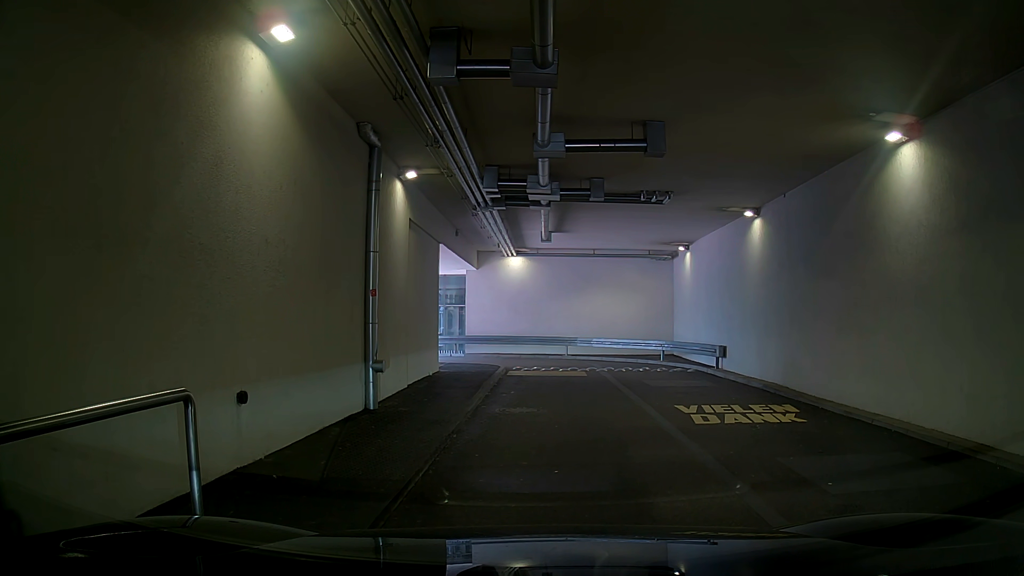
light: Day
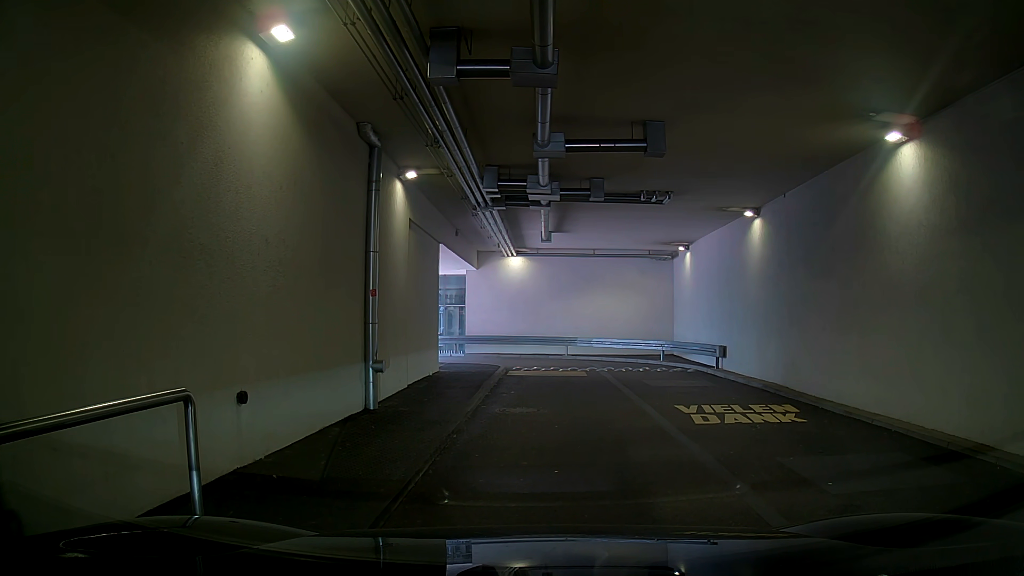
(0.0, 0.0) m; 0°
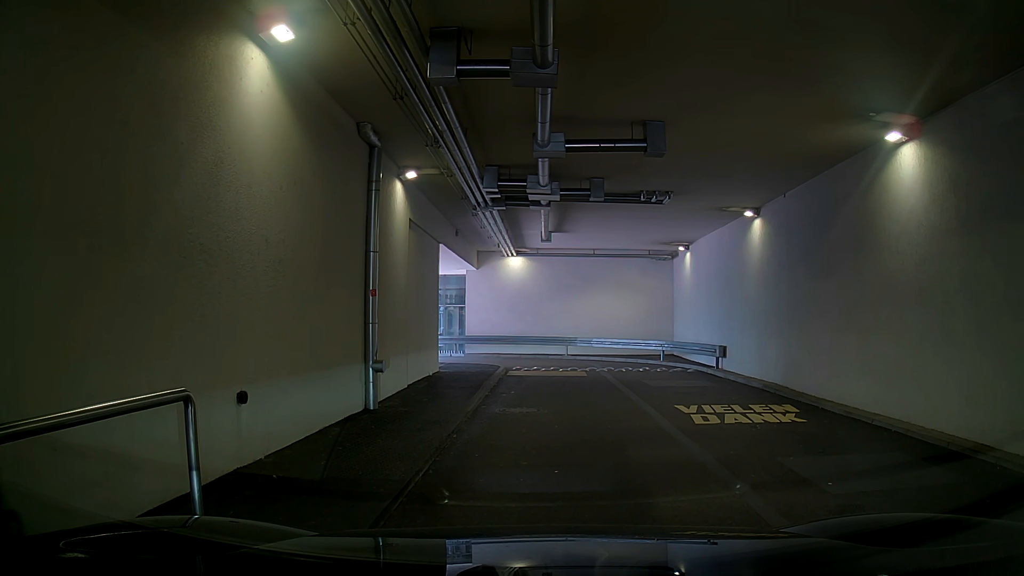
(0.0, 0.0) m; 0°
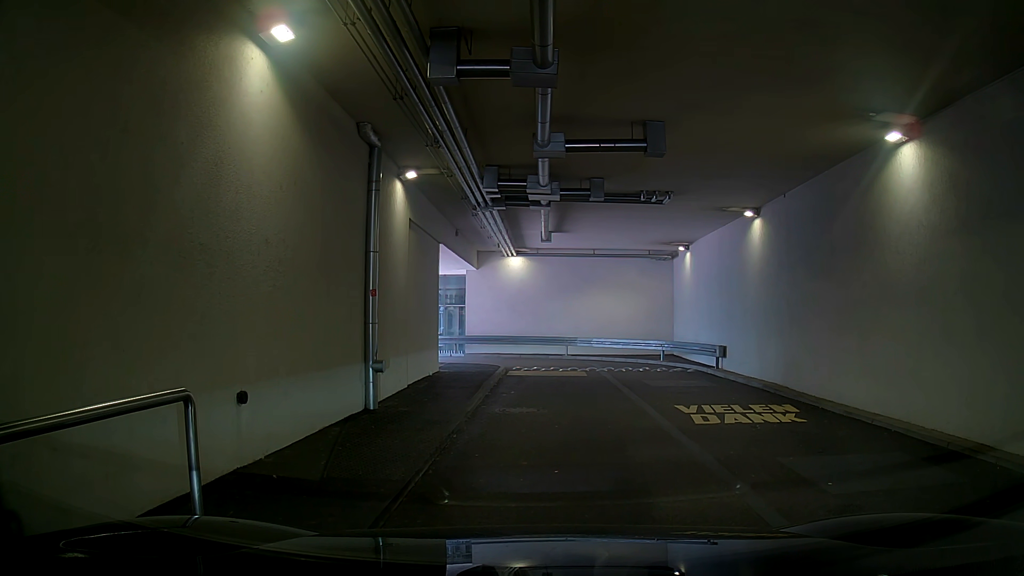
(0.0, 0.0) m; 0°
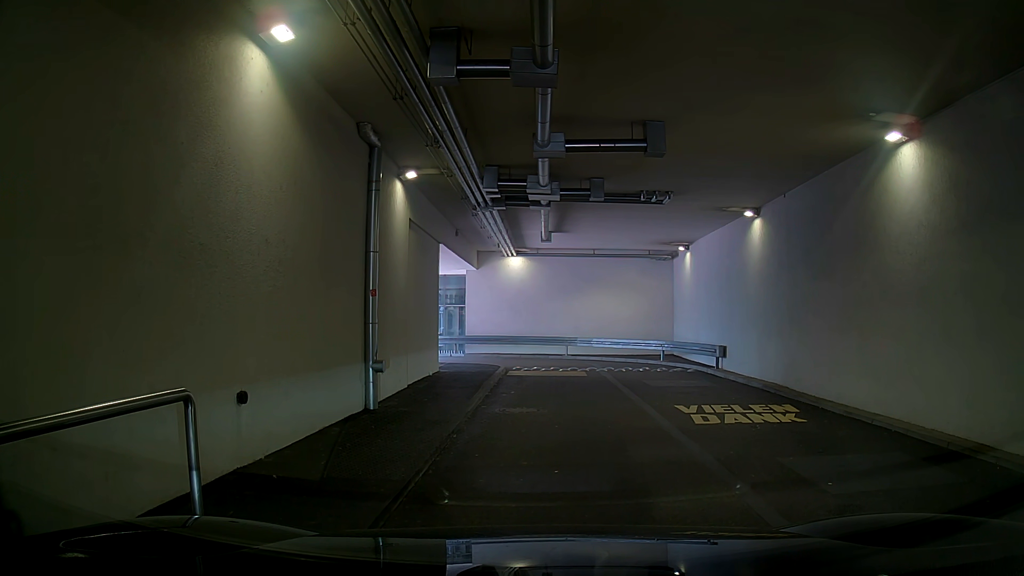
(0.0, 0.0) m; 0°
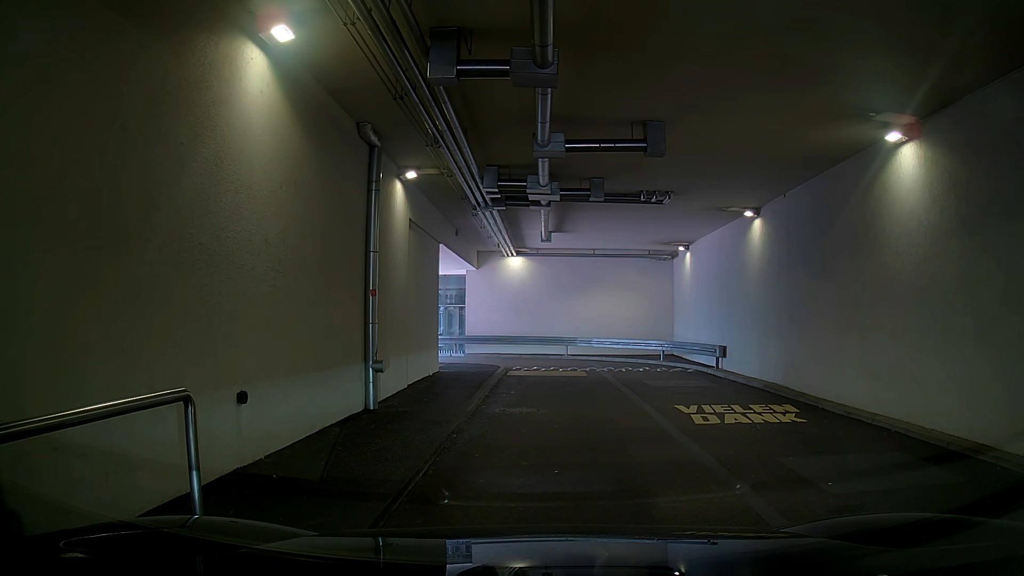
(0.0, 0.0) m; 0°
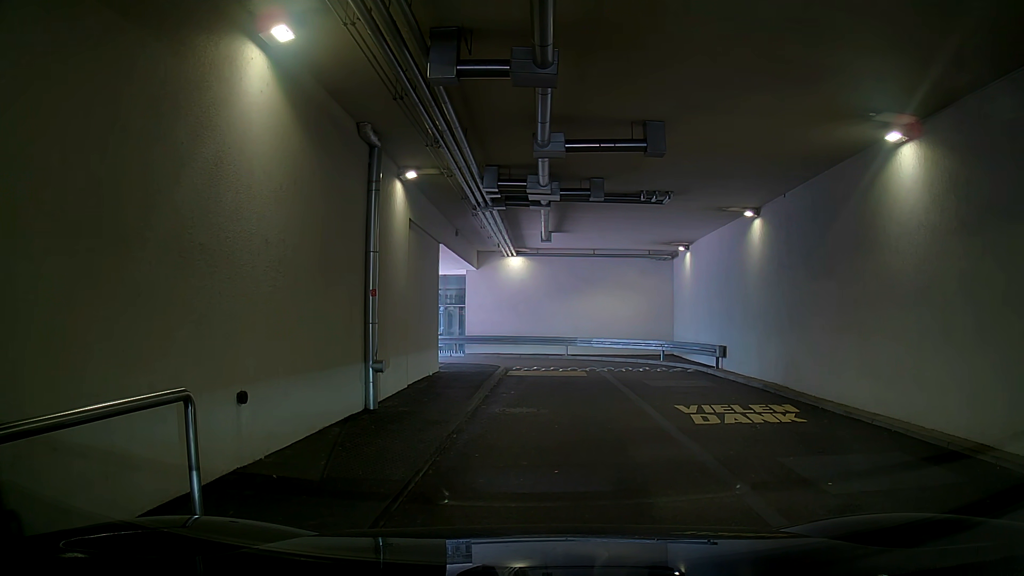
(0.0, 0.0) m; 0°
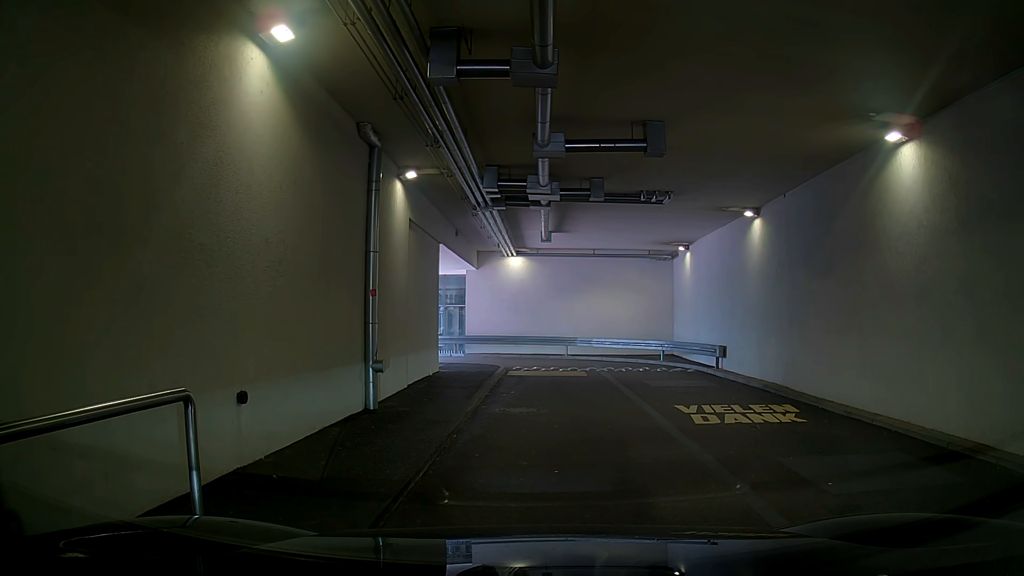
(0.0, 0.0) m; 0°
